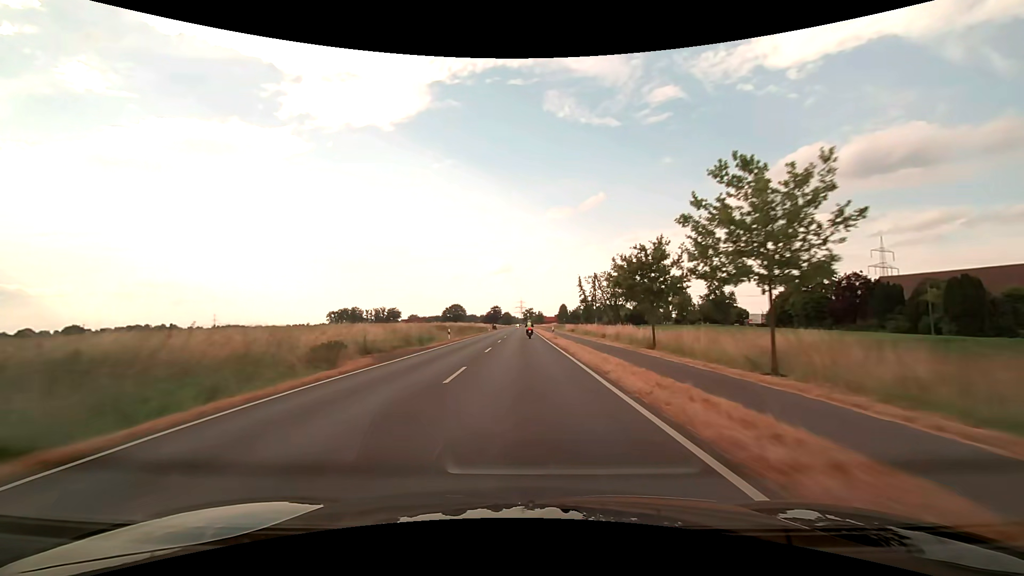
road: secondary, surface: asphalt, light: Day
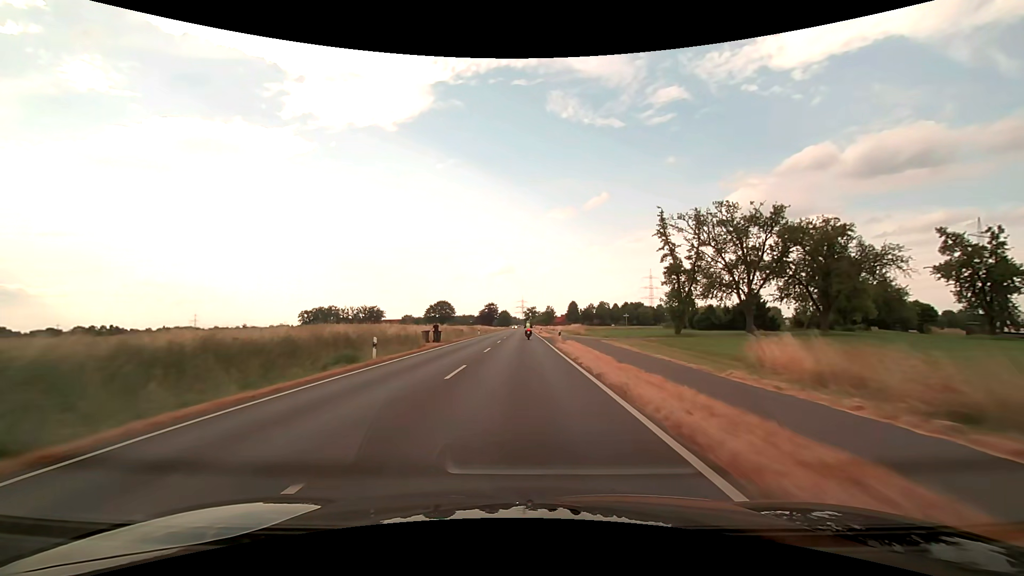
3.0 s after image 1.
(+0.2, +70.7) m; 0°
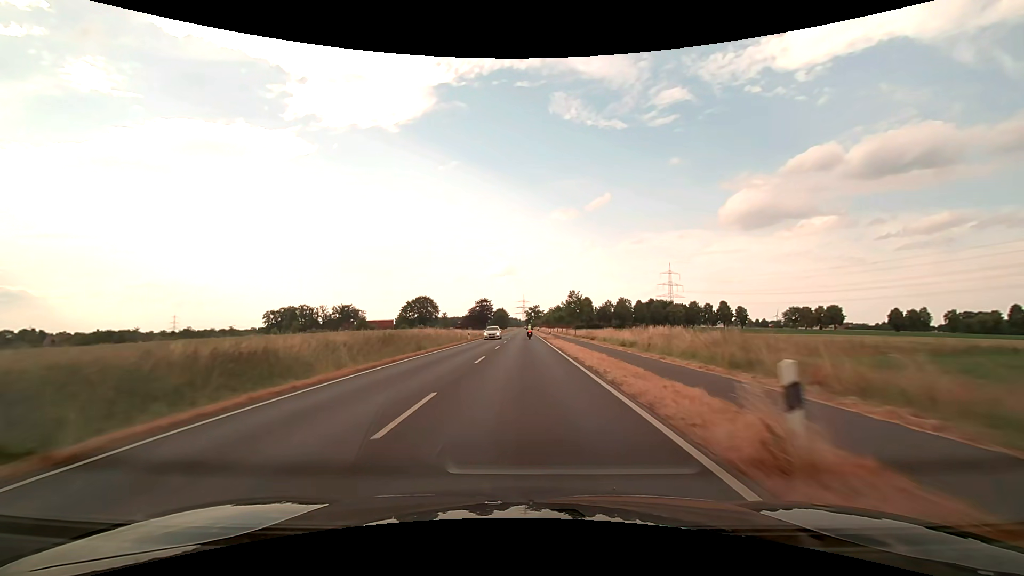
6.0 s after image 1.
(-0.1, +66.2) m; 0°
(0, +10) (0, +20) (0, +30) (0, +40) (0, +50) (0, +60) (0, +70) (0, +80) (0, +90) (0, +100) m
